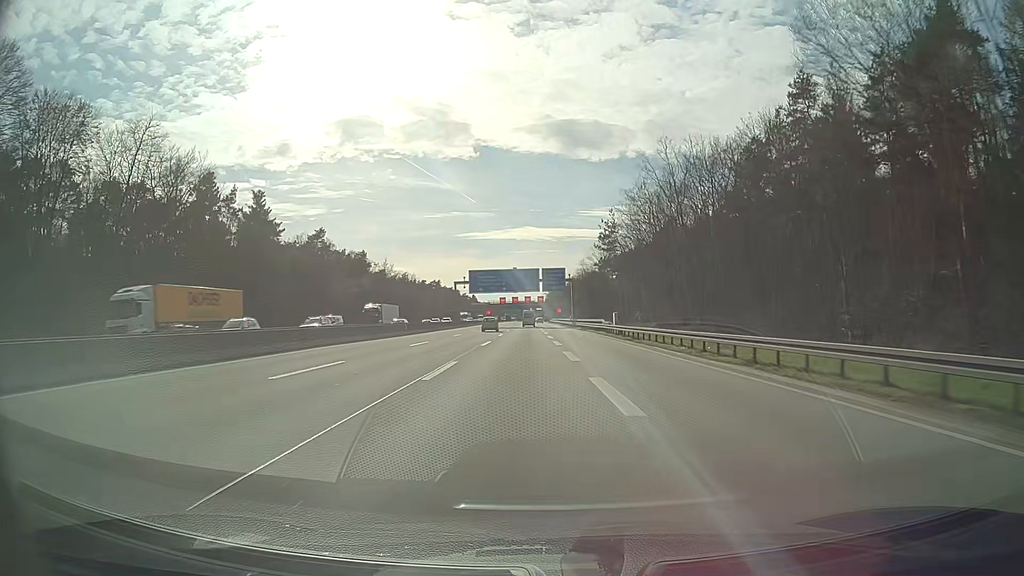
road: motorway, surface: asphalt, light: Day
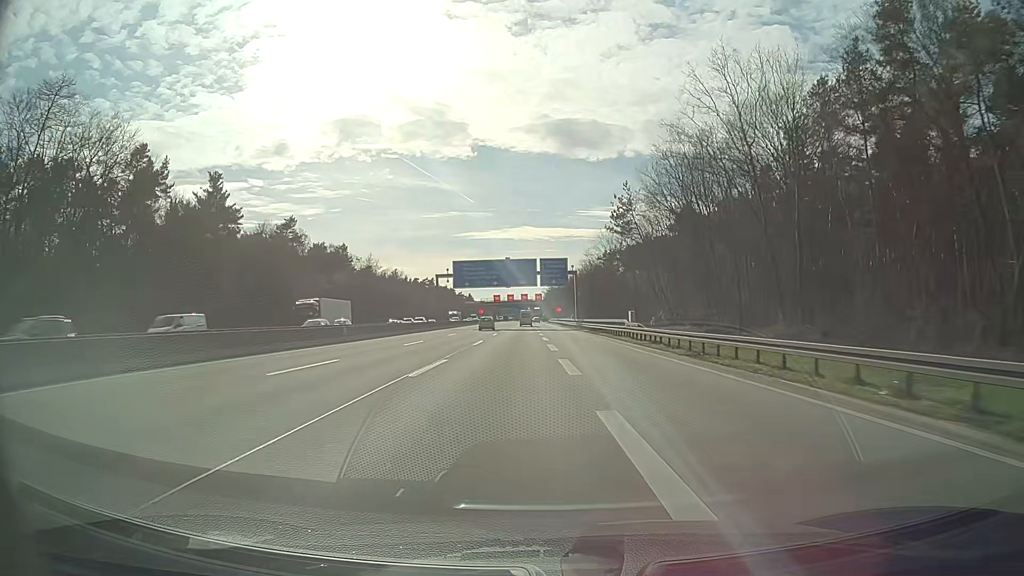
(0.0, +17.5) m; 0°
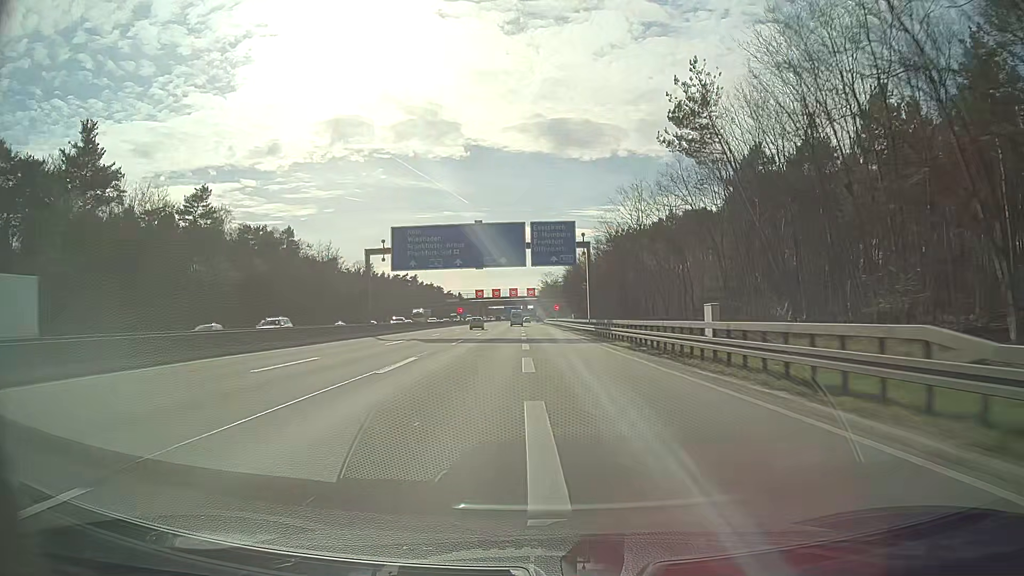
(+0.2, +34.9) m; +1°
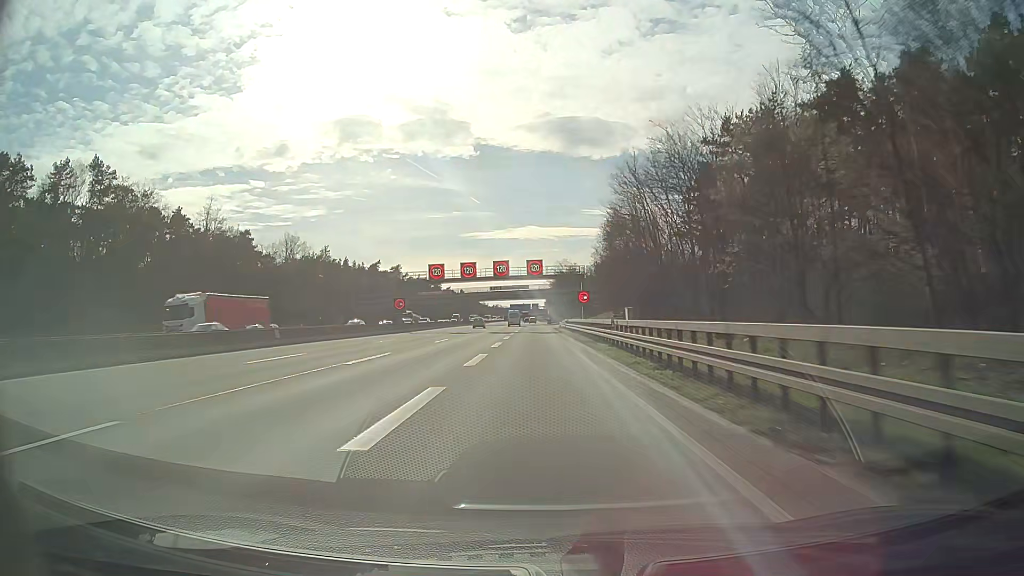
(0.0, +69.9) m; -1°
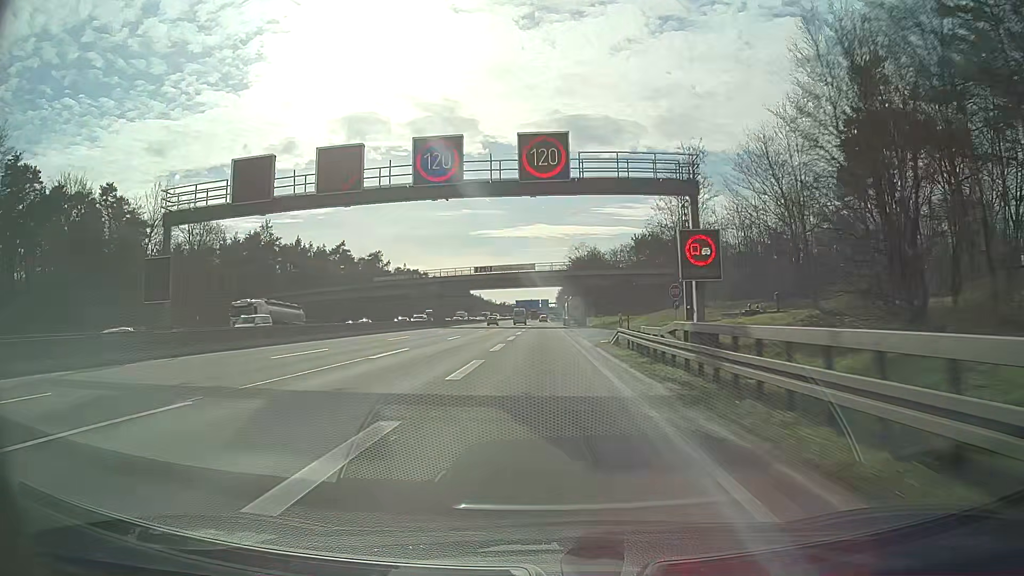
(-0.9, +52.4) m; -1°
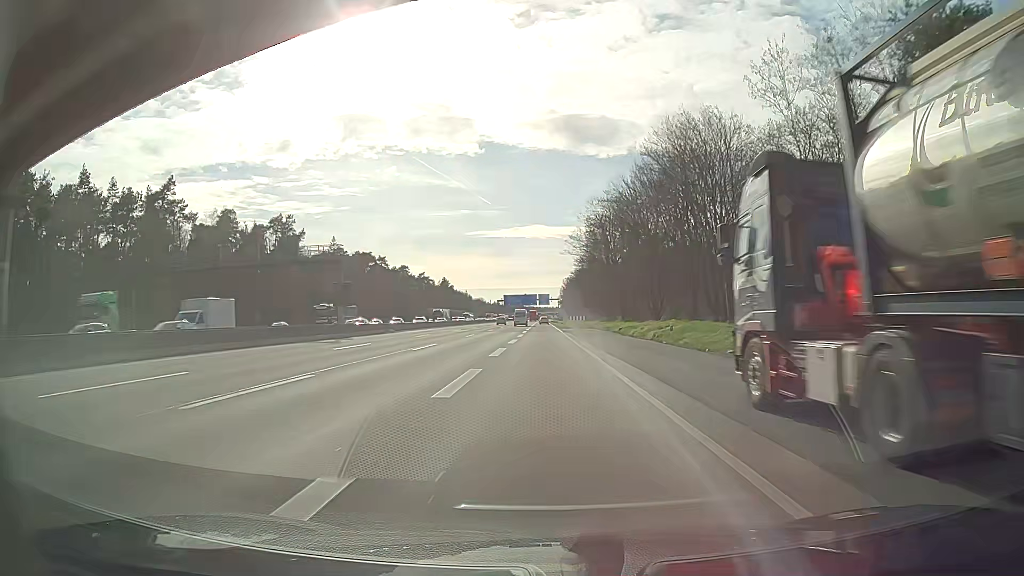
(-0.1, +87.1) m; 0°
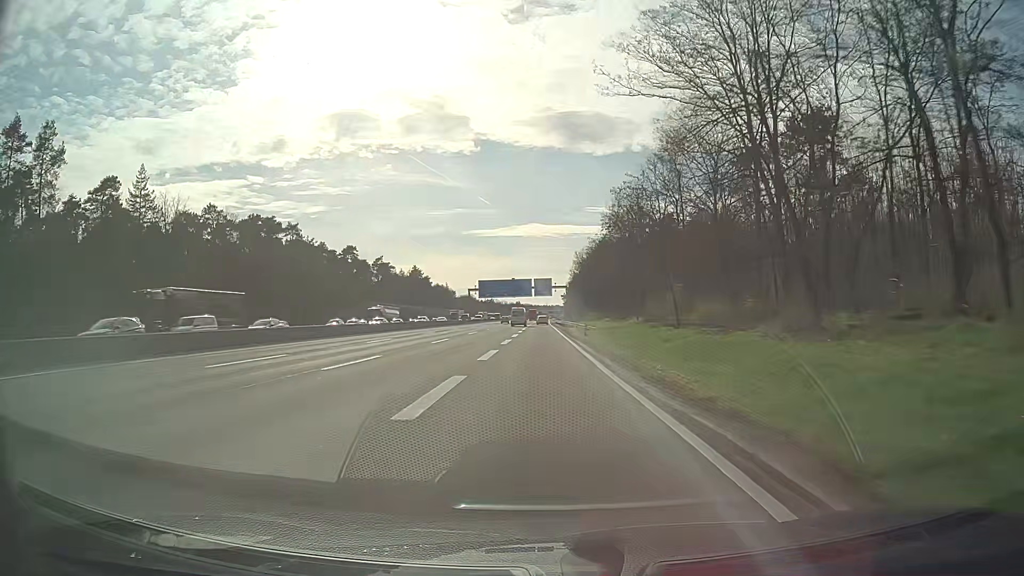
(+0.3, +87.0) m; 0°
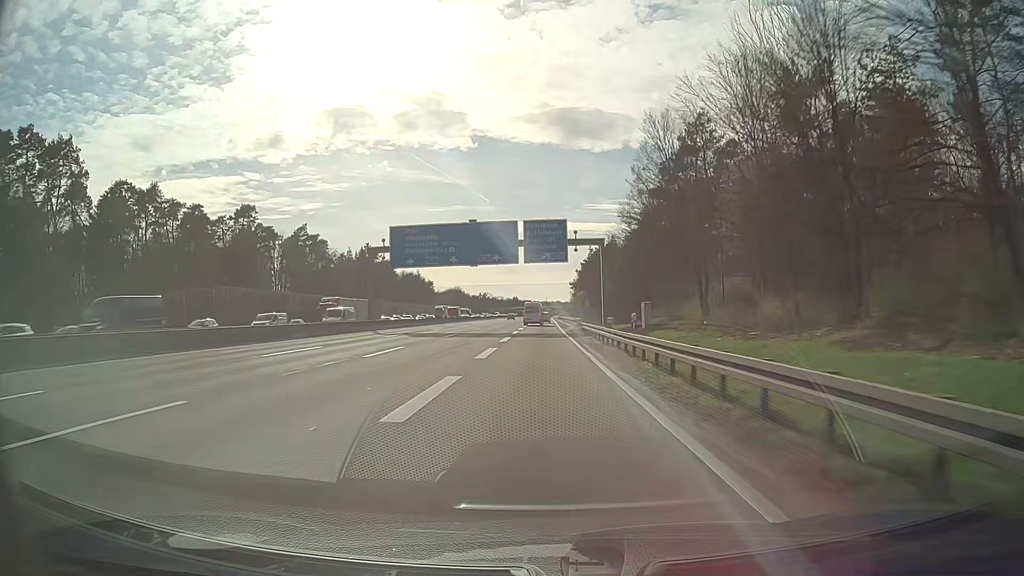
(-0.3, +84.6) m; 0°
(0, +10) (0, +20) (0, +30) (0, +40) (0, +50) (0, +60) (0, +70) (0, +80) (0, +90) (0, +100) m
